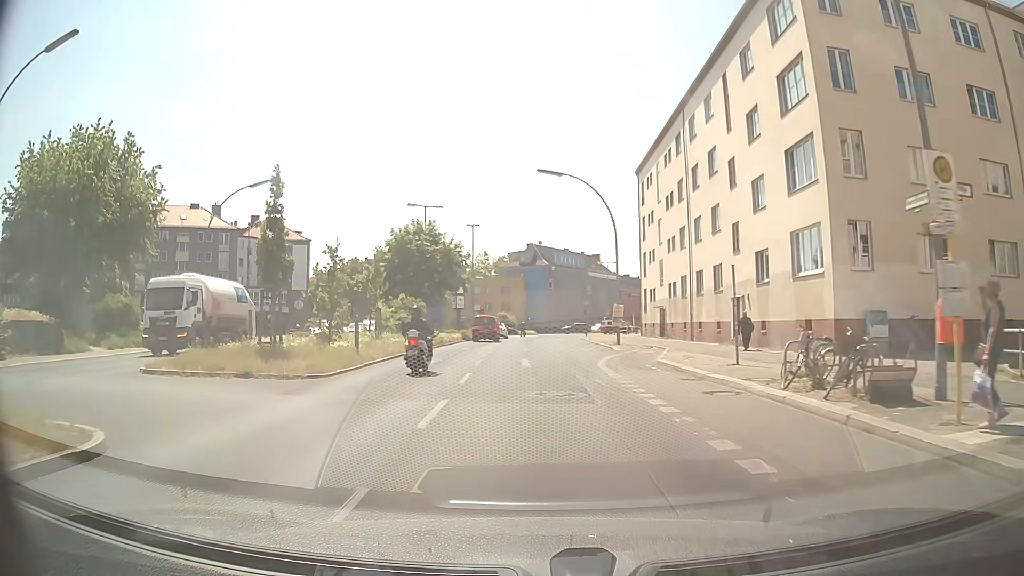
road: secondary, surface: asphalt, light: Day
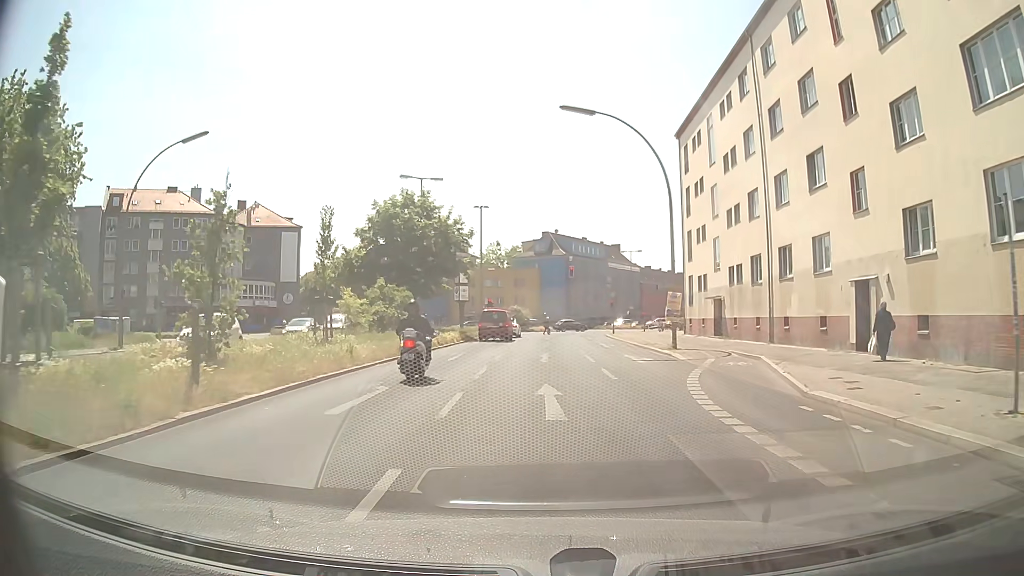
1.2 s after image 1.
(-0.1, +11.4) m; -1°
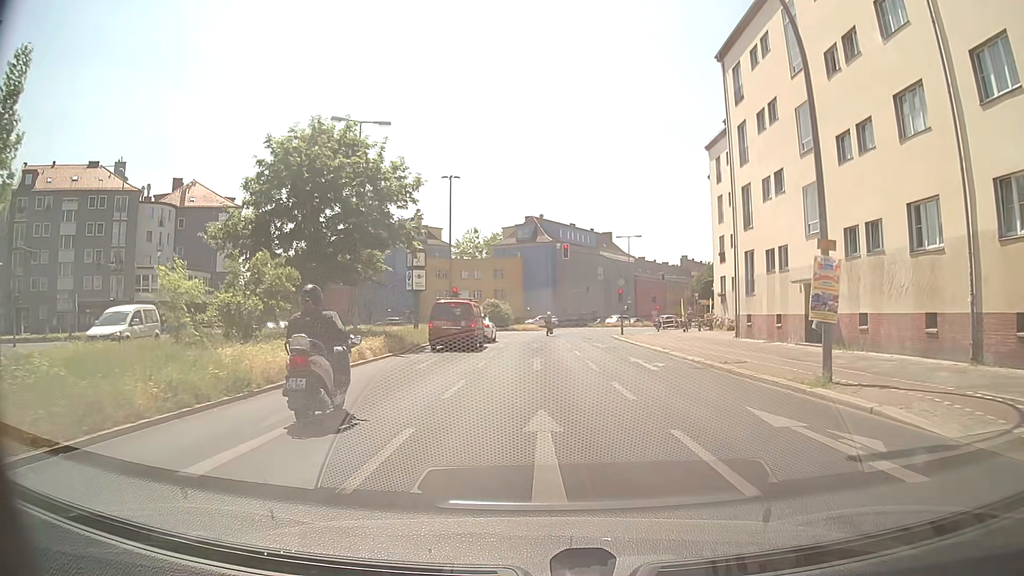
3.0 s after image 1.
(+0.2, +16.0) m; +2°
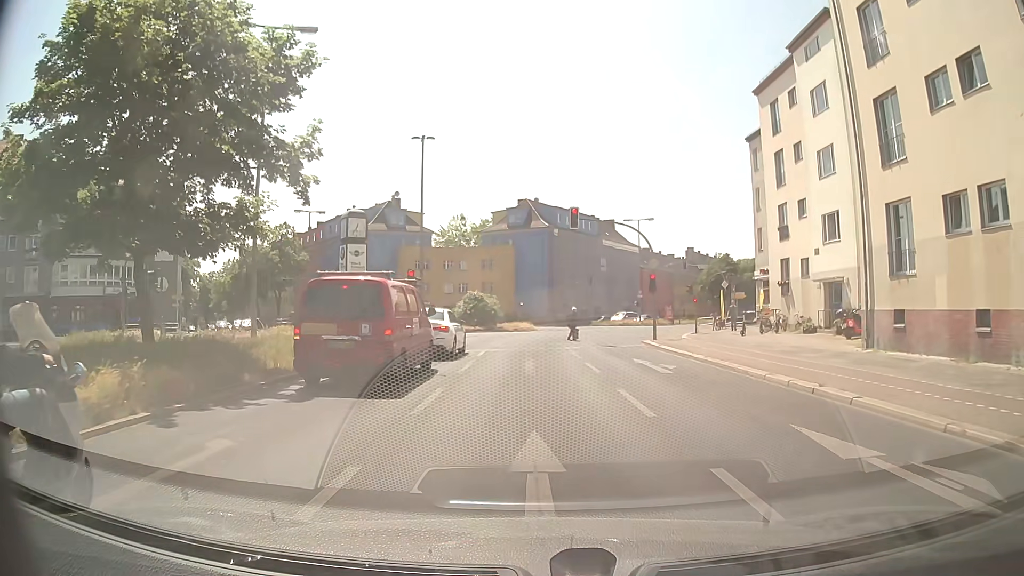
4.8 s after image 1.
(0.0, +14.1) m; 0°
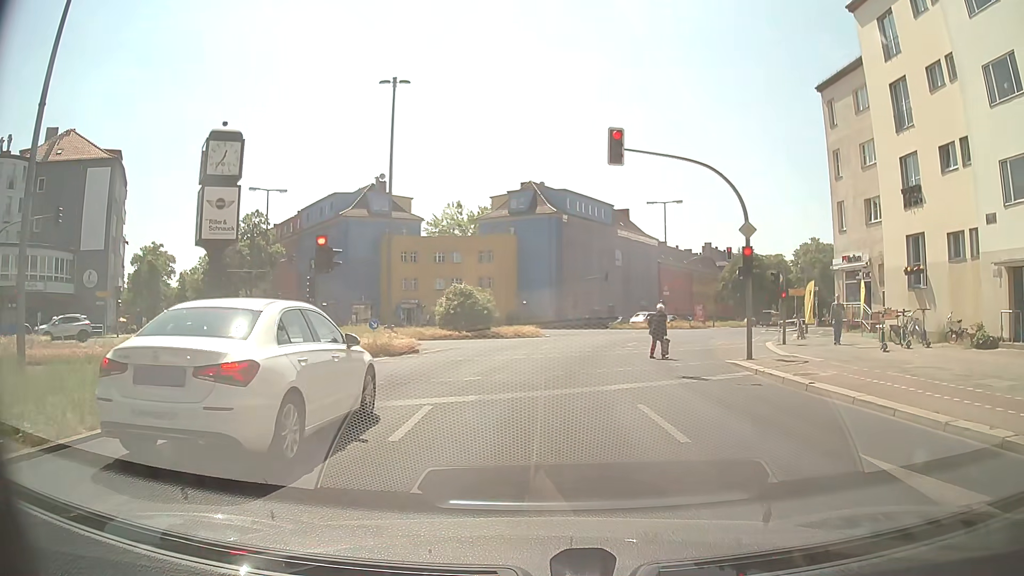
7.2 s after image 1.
(0.0, +13.4) m; 0°
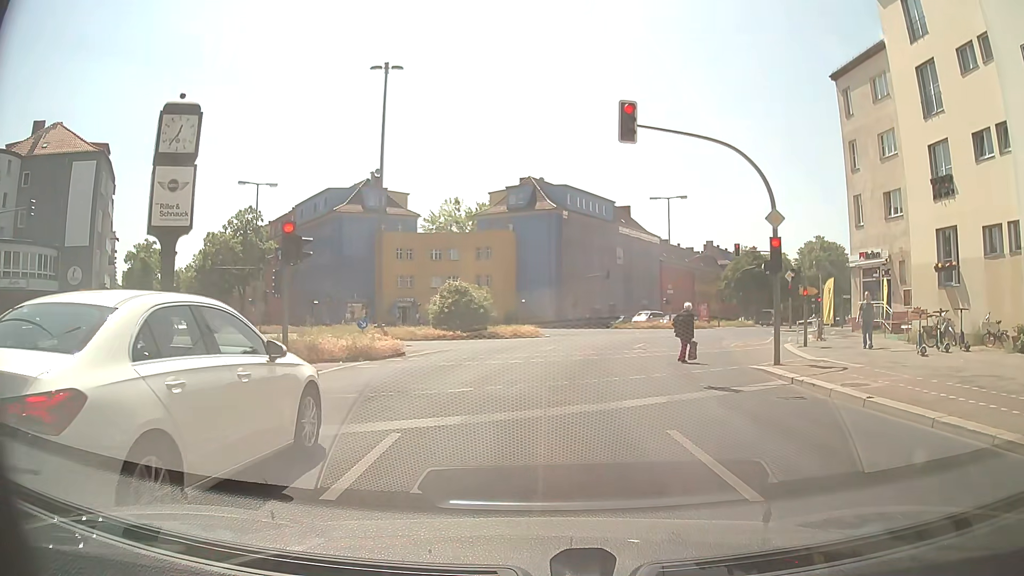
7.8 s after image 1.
(0.0, +2.2) m; -1°
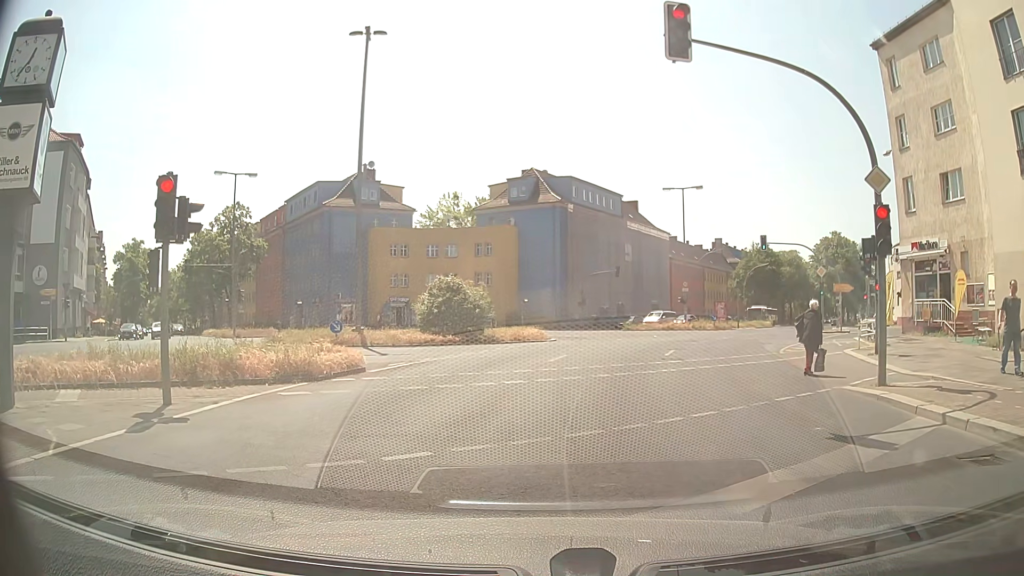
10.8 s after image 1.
(+0.1, +5.0) m; 0°
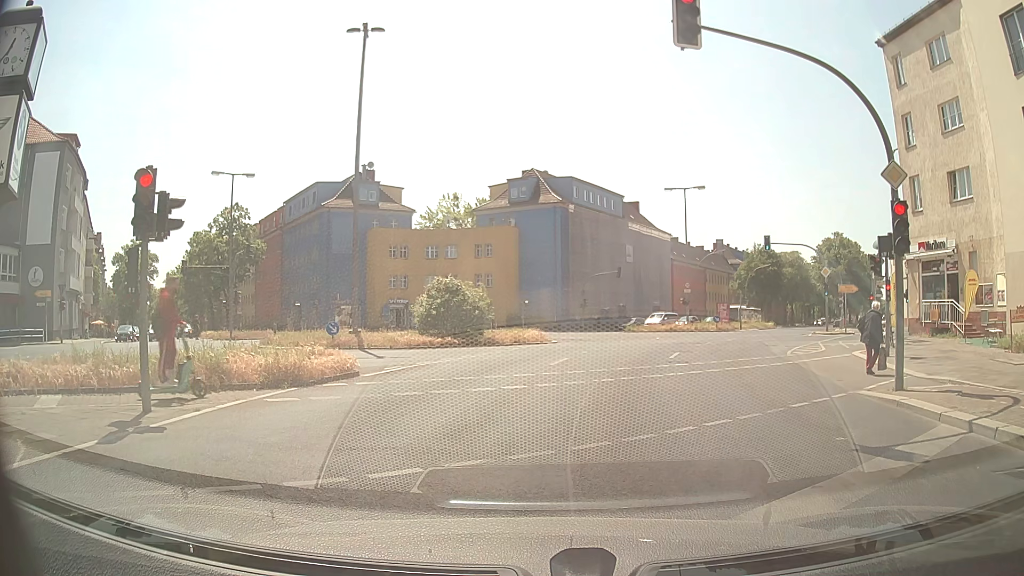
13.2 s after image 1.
(0.0, +0.6) m; 0°
